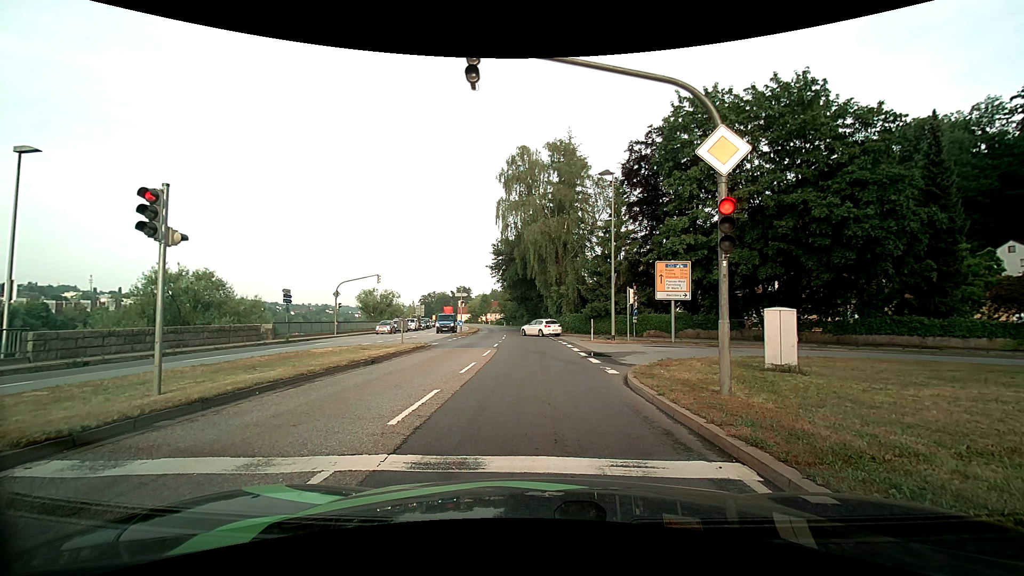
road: primary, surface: asphalt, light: Day
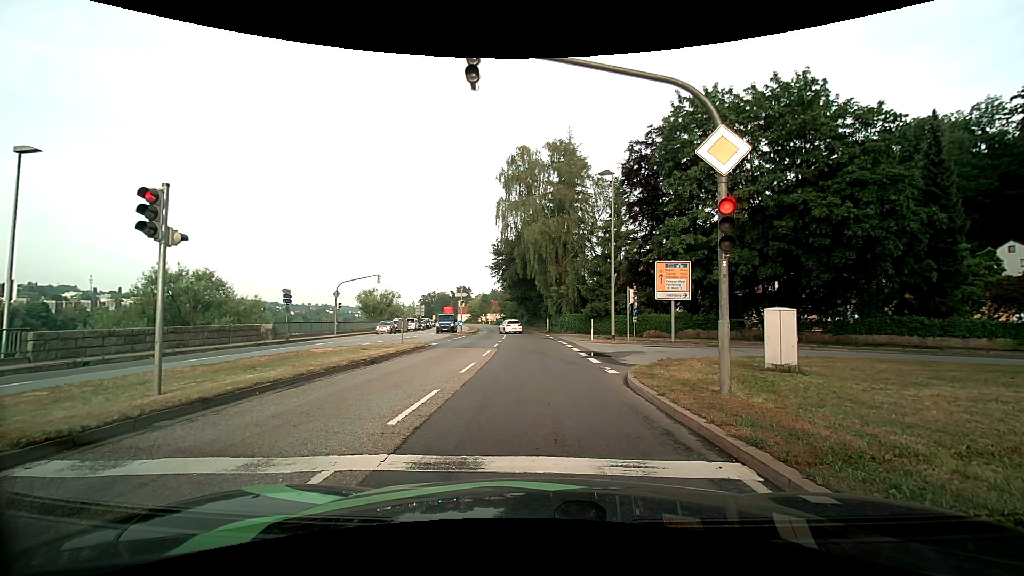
(0.0, 0.0) m; 0°
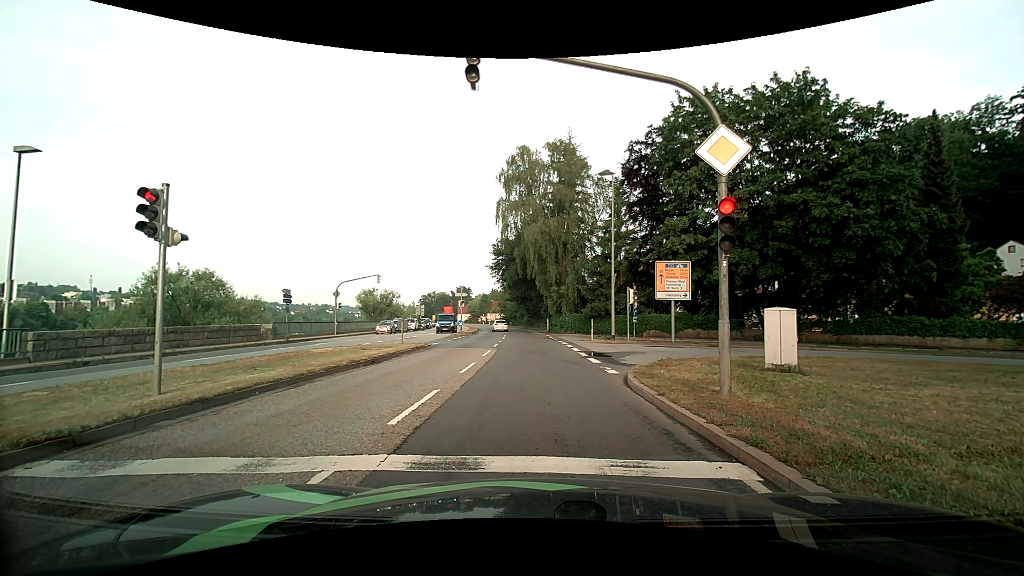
(0.0, 0.0) m; 0°
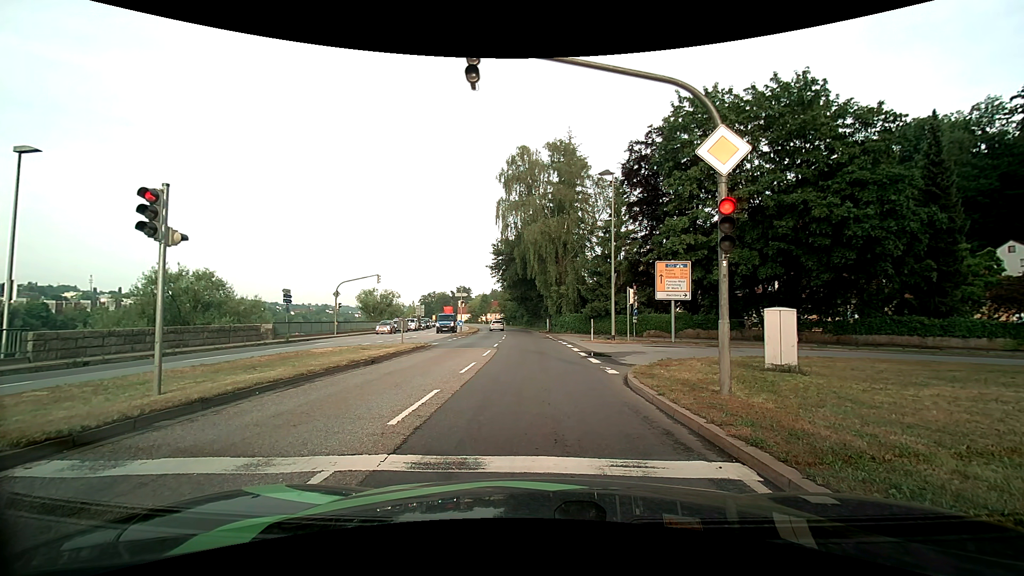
(0.0, 0.0) m; 0°
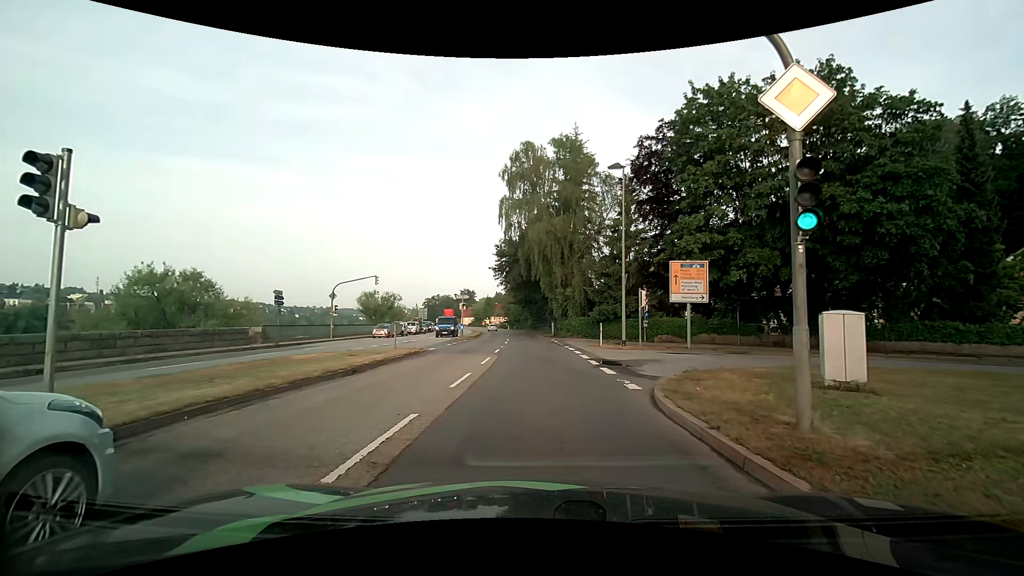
(0.0, +2.3) m; 0°
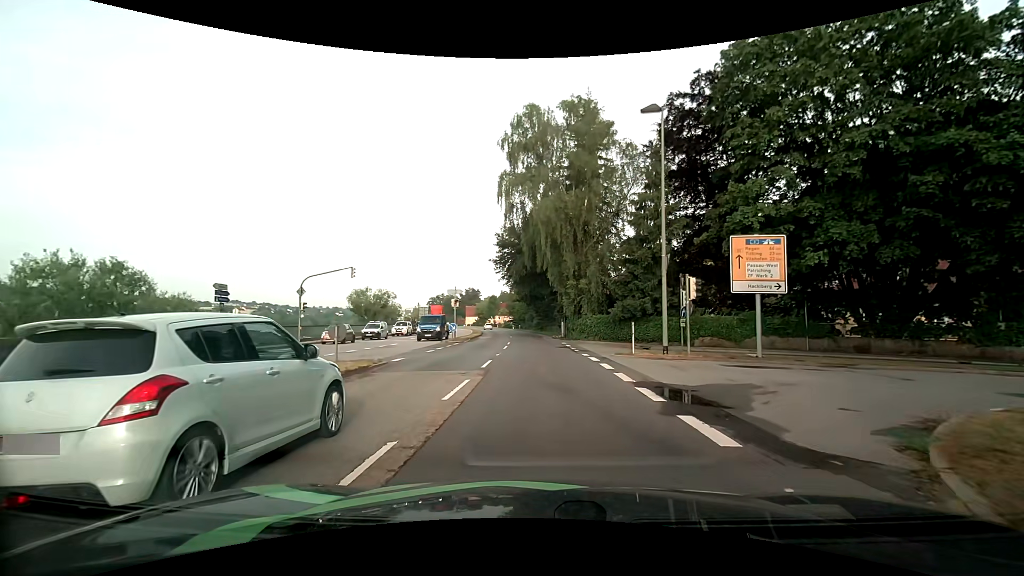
(-0.2, +8.0) m; -1°
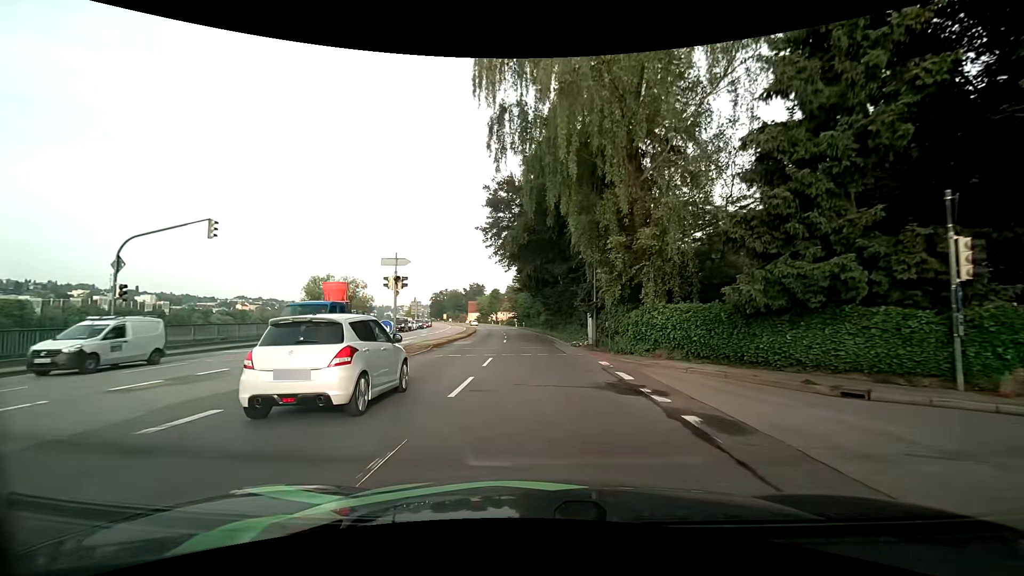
(-0.3, +18.5) m; -1°
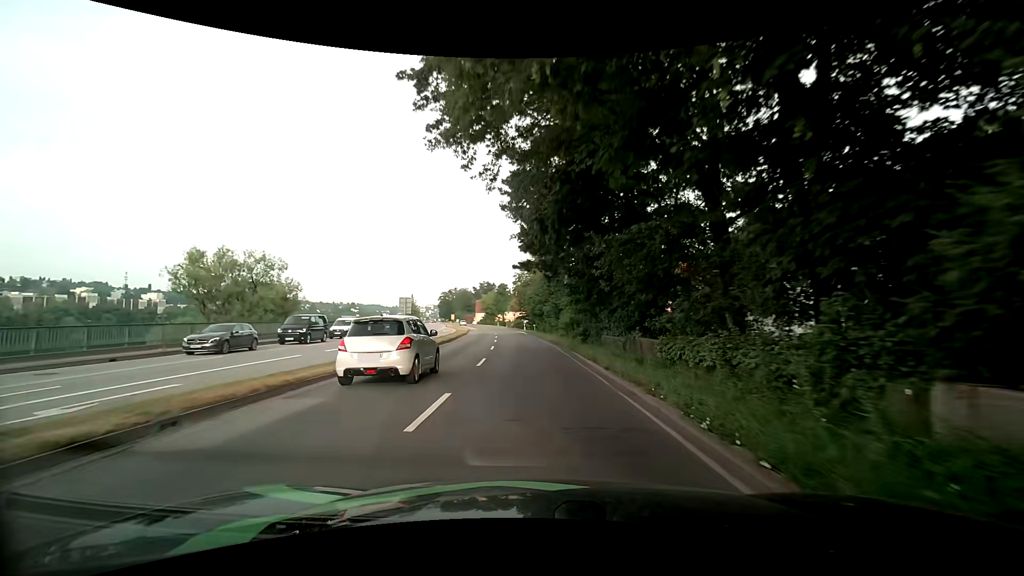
(-0.3, +25.2) m; -2°
(0, +10) (0, +20) (-1, +30) (-1, +40) (-2, +50) (-3, +60) (-4, +70) (-5, +80) (-6, +90) (-8, +100) m
